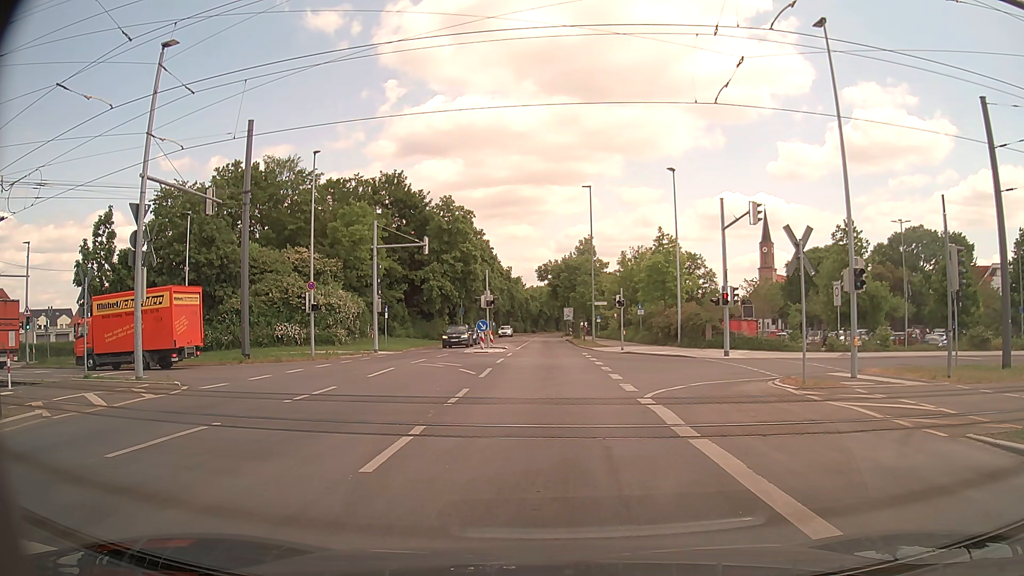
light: Day
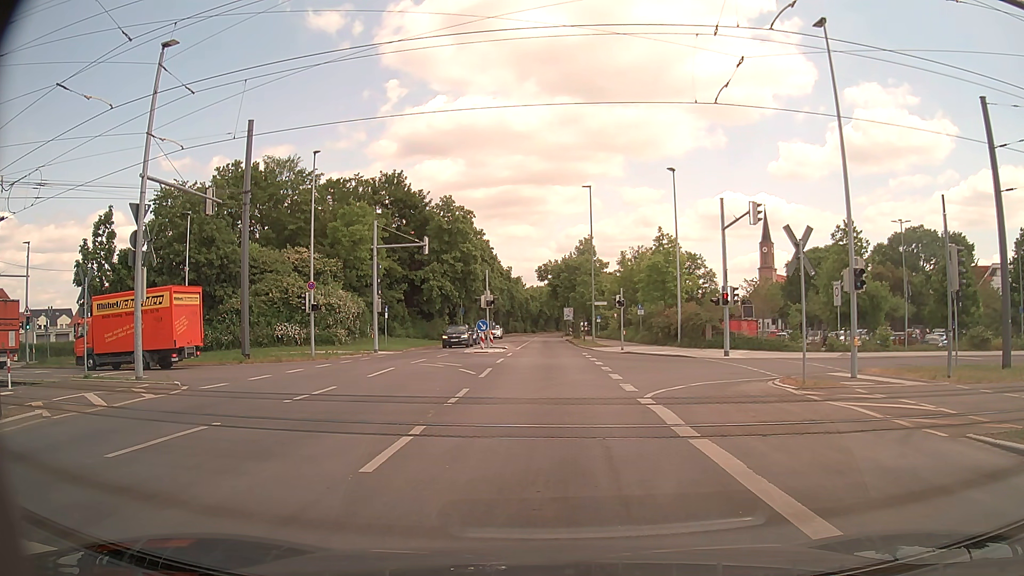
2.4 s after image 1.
(0.0, 0.0) m; 0°
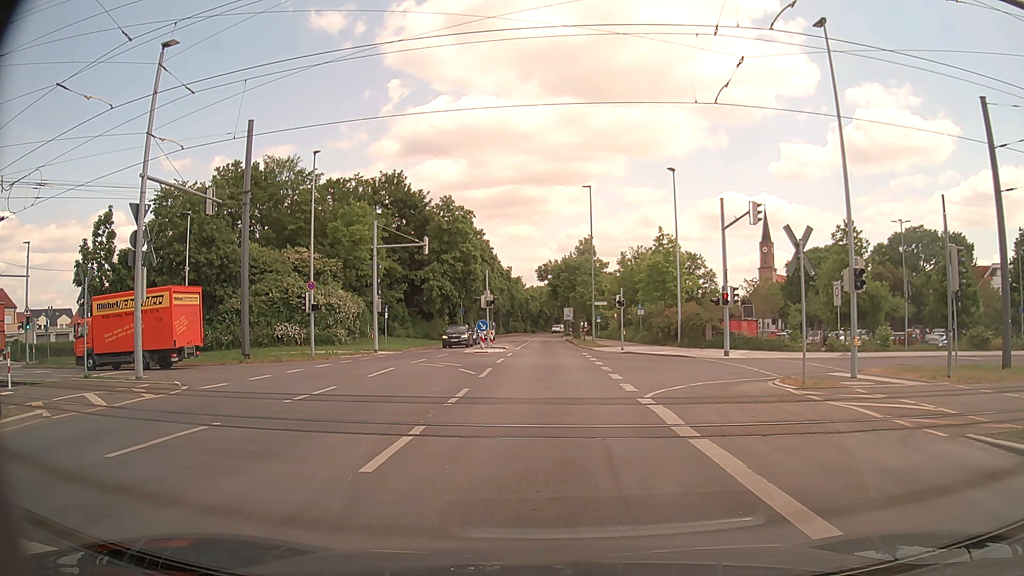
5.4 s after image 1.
(0.0, 0.0) m; 0°
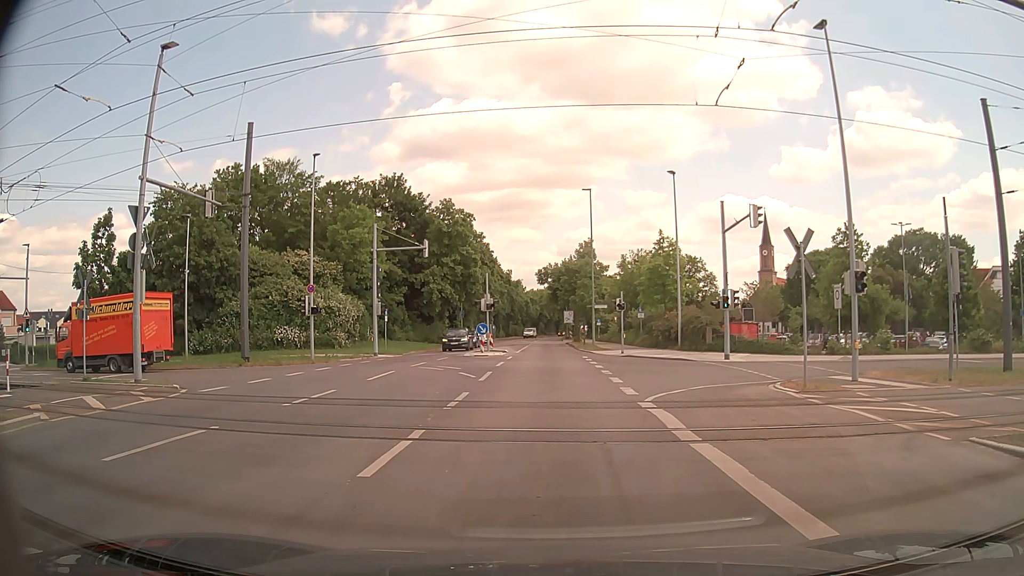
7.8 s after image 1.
(0.0, +0.1) m; 0°
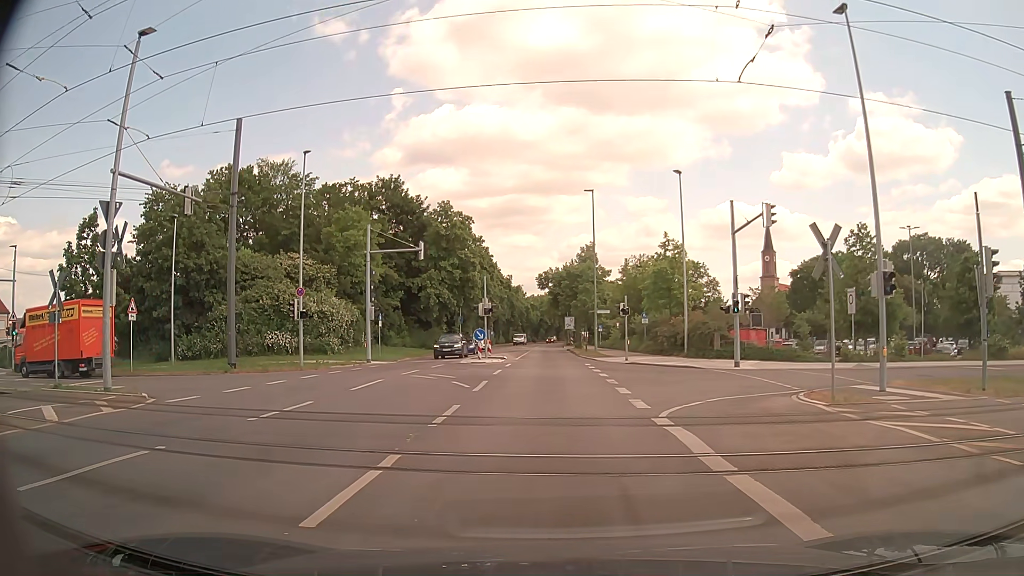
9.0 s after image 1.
(0.0, +1.9) m; 0°
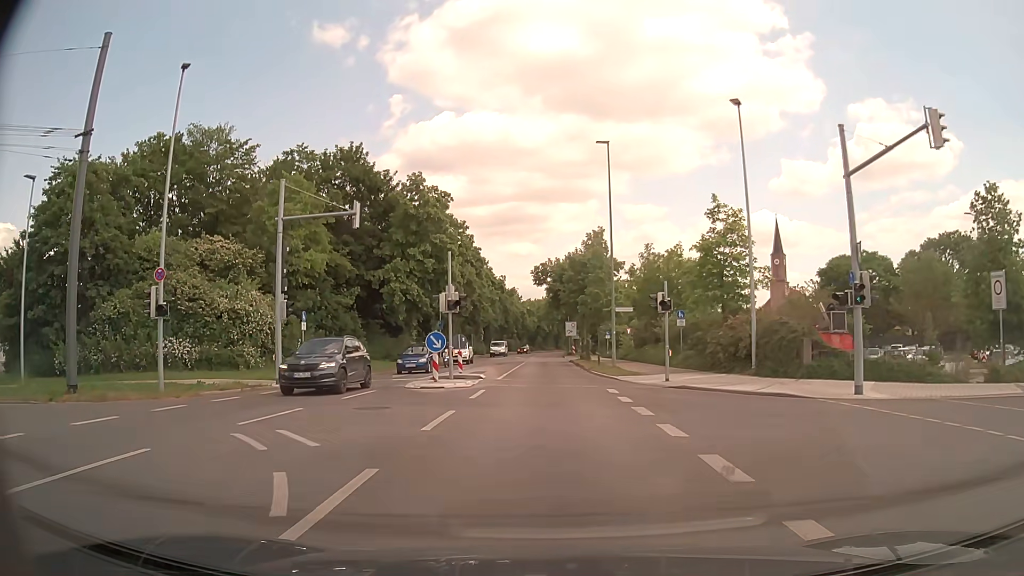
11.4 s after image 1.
(-0.3, +13.5) m; 0°
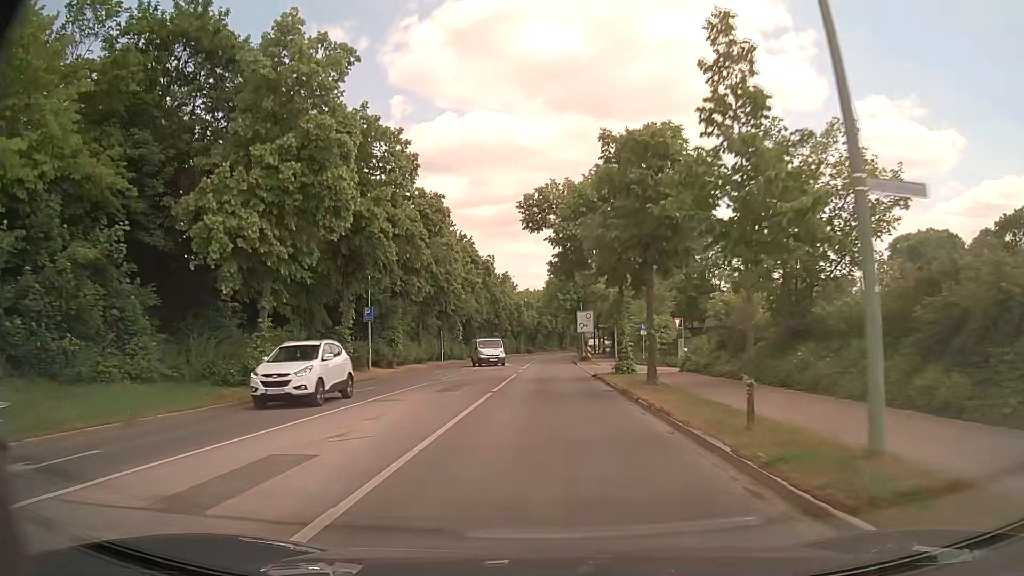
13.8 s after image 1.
(-0.4, +26.0) m; -1°
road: tertiary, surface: asphalt
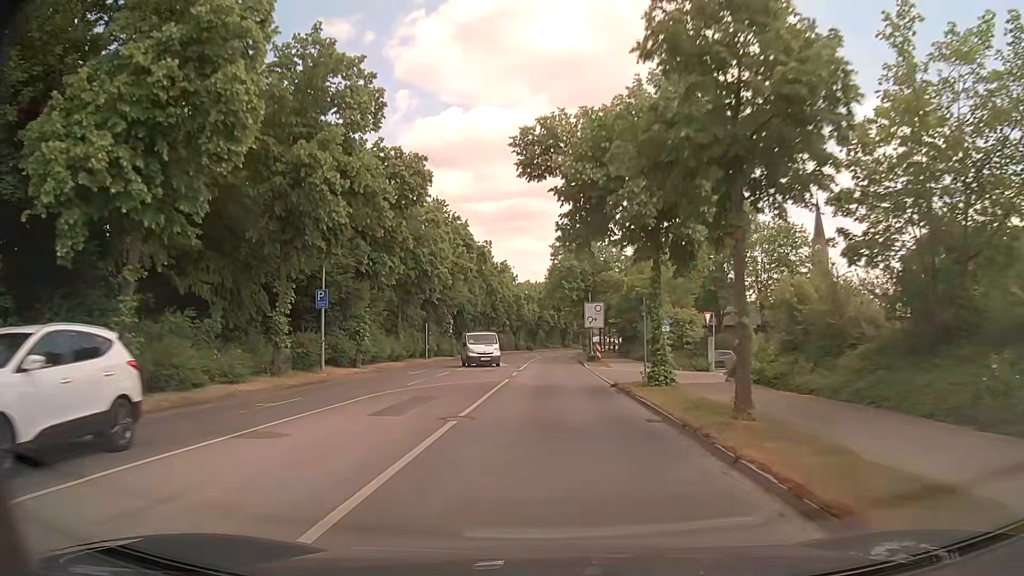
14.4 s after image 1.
(0.0, +8.2) m; 0°
(0, +10) (0, +20) (0, +30) (0, +40) (0, +50) (0, +60) (+1, +70) (+2, +80) (+4, +90) (+6, +100) m
